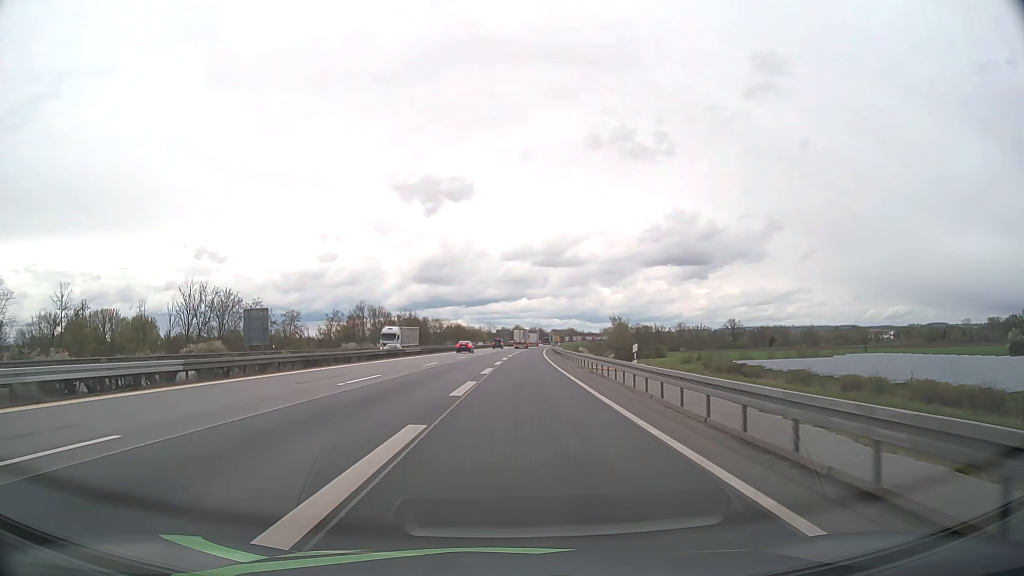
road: motorway_link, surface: asphalt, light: Day
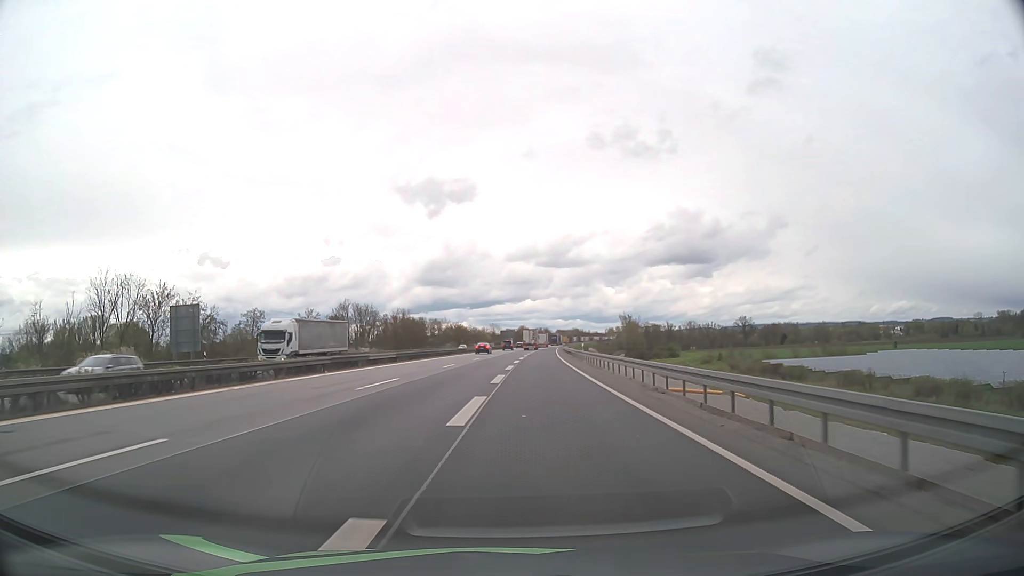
(0.0, +17.8) m; 0°
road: motorway
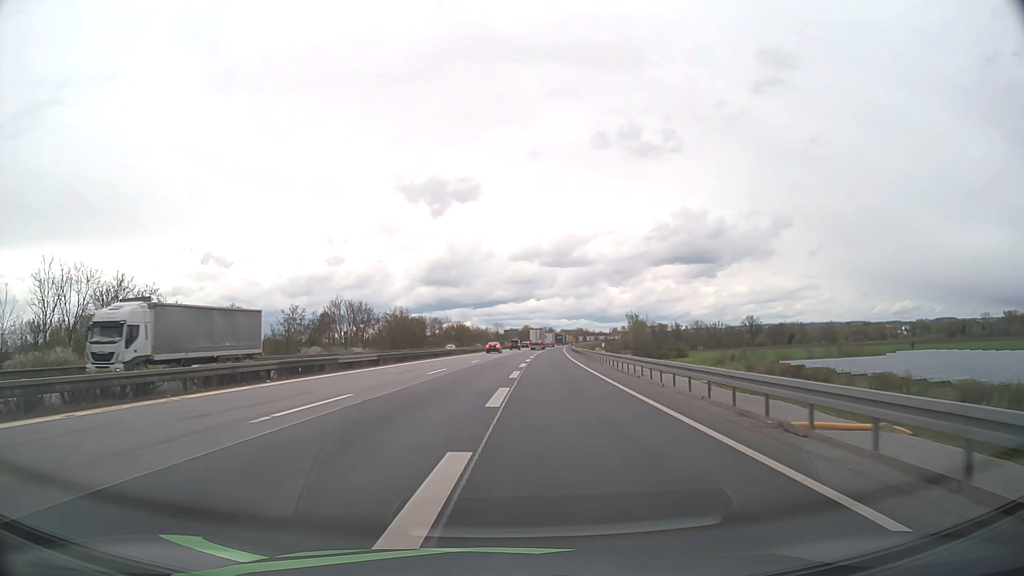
(0.0, +8.8) m; 0°
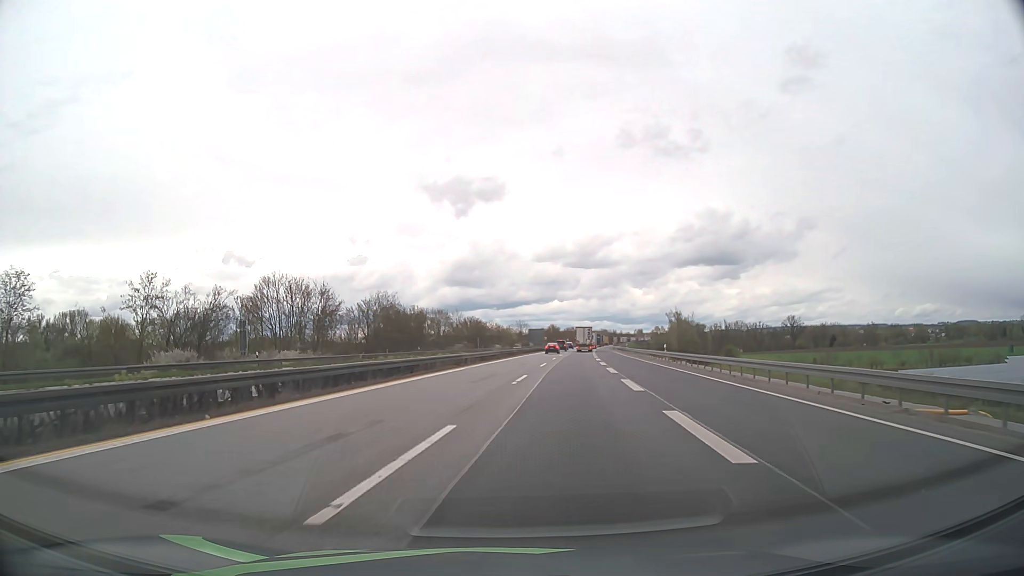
(-0.9, +43.0) m; -2°
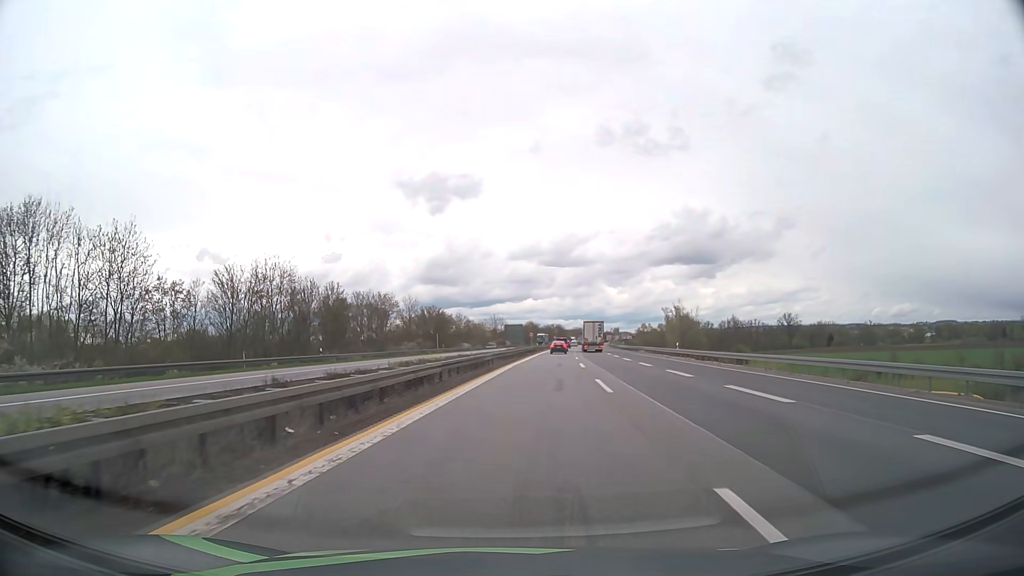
(+0.5, +41.0) m; +2°
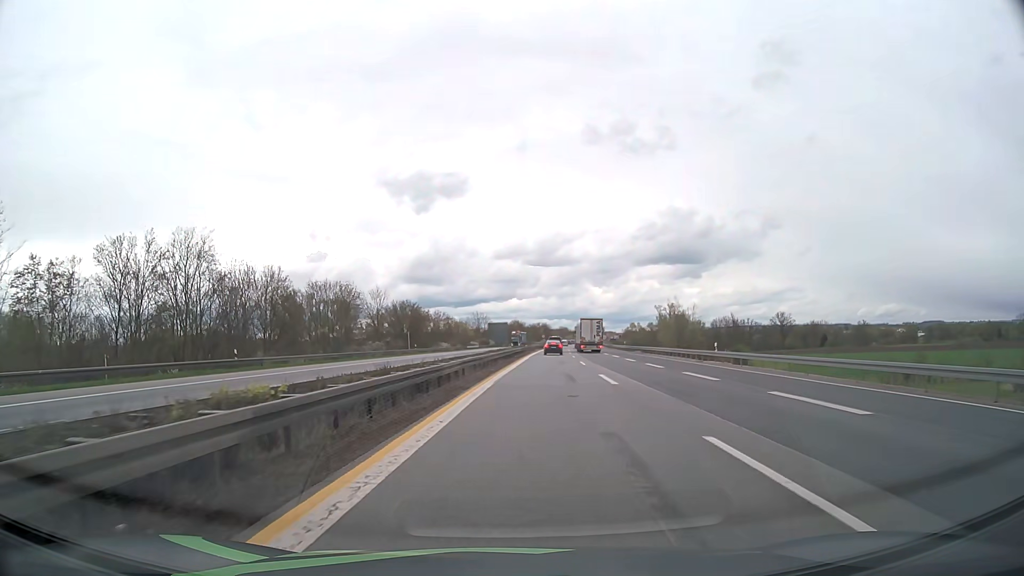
(+0.2, +14.9) m; +1°
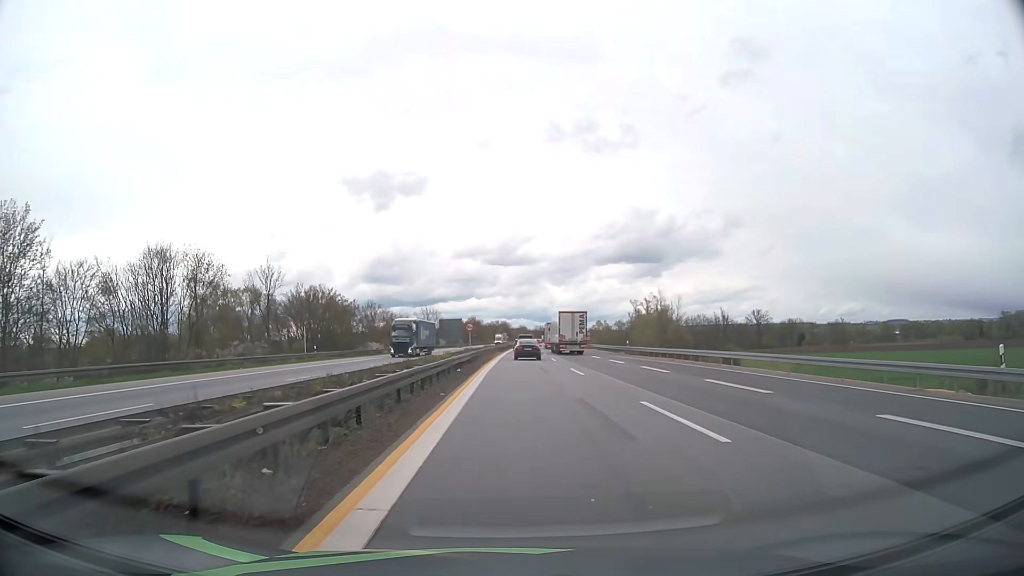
(+1.0, +30.6) m; +4°
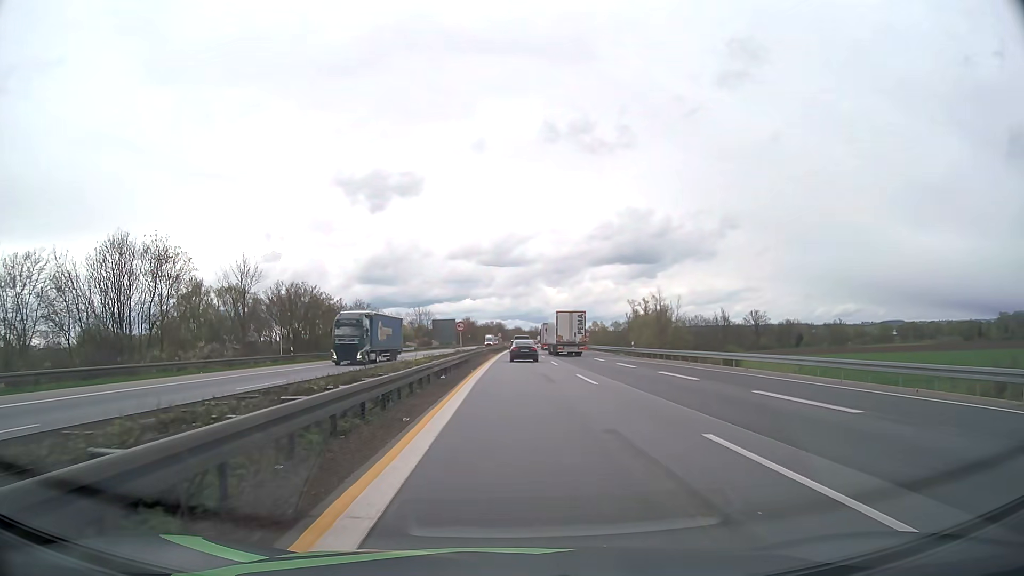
(0.0, +5.2) m; 0°
(0, +10) (0, +20) (0, +30) (0, +40) (0, +50) (0, +60) (0, +70) (+1, +80) (+1, +90) (+1, +100) m
